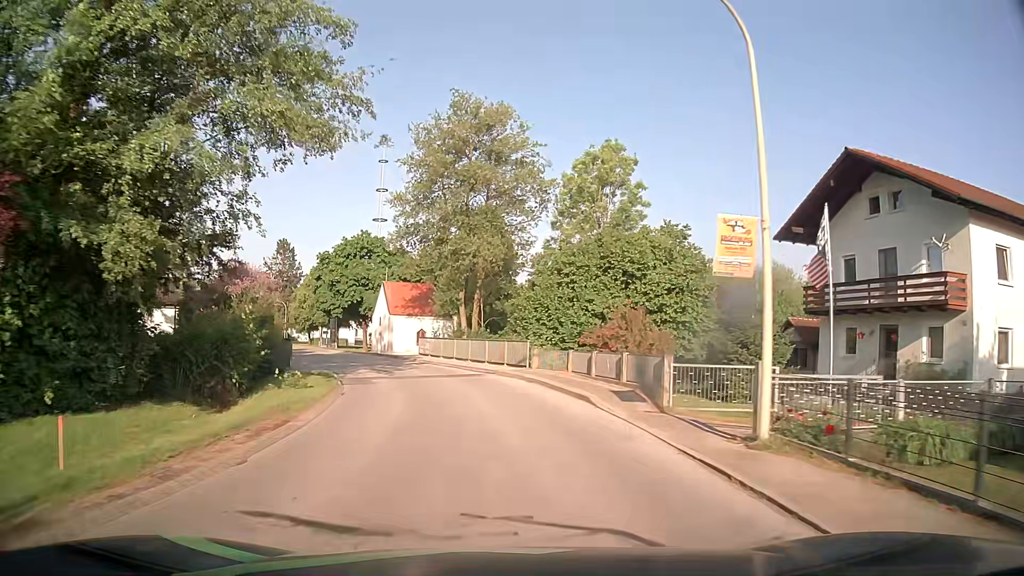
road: tertiary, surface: asphalt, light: Day
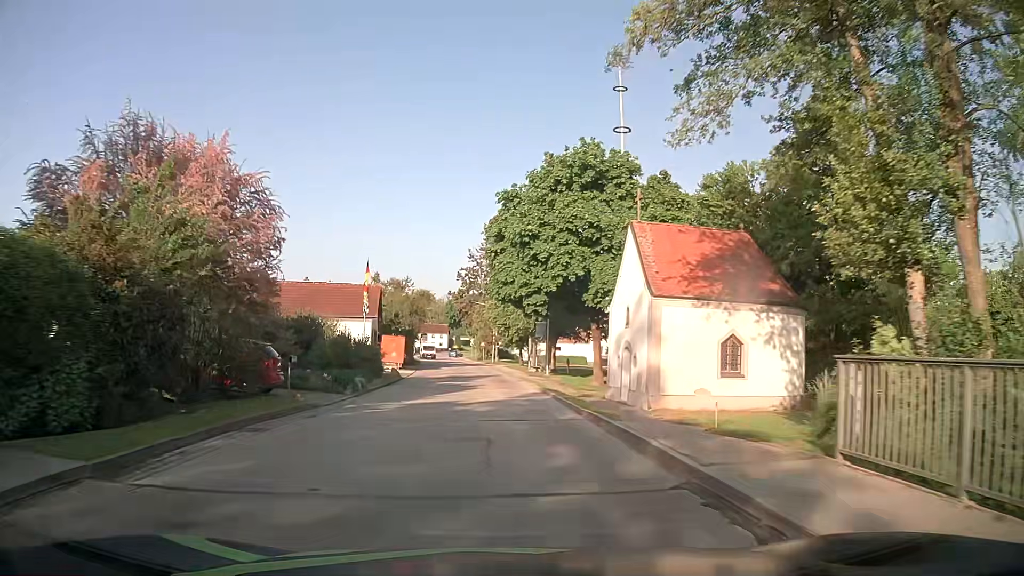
(-5.3, +33.4) m; -21°
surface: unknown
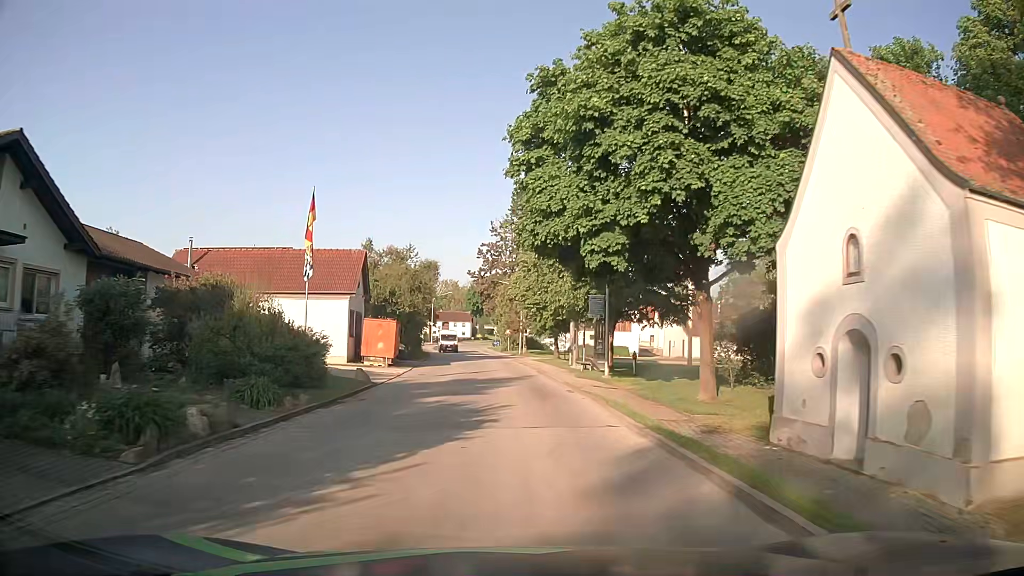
(-0.4, +14.3) m; -2°
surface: asphalt
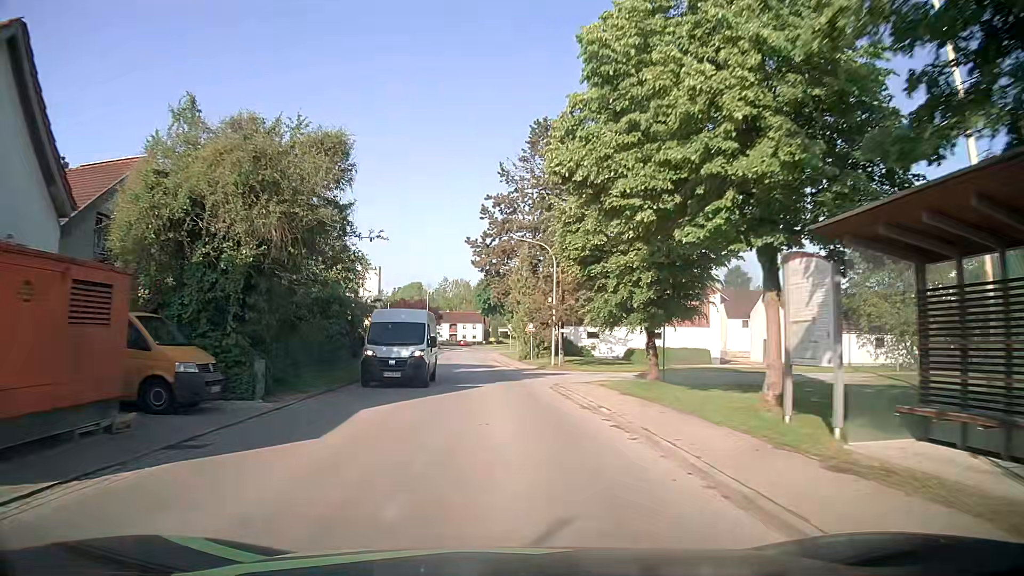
(-0.3, +29.6) m; -1°
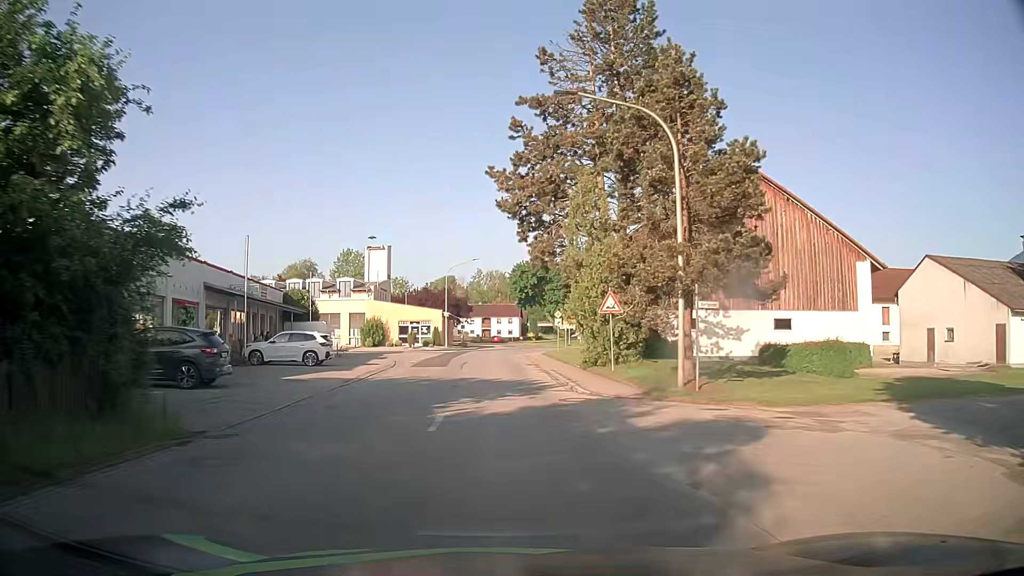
(-0.5, +22.0) m; -3°
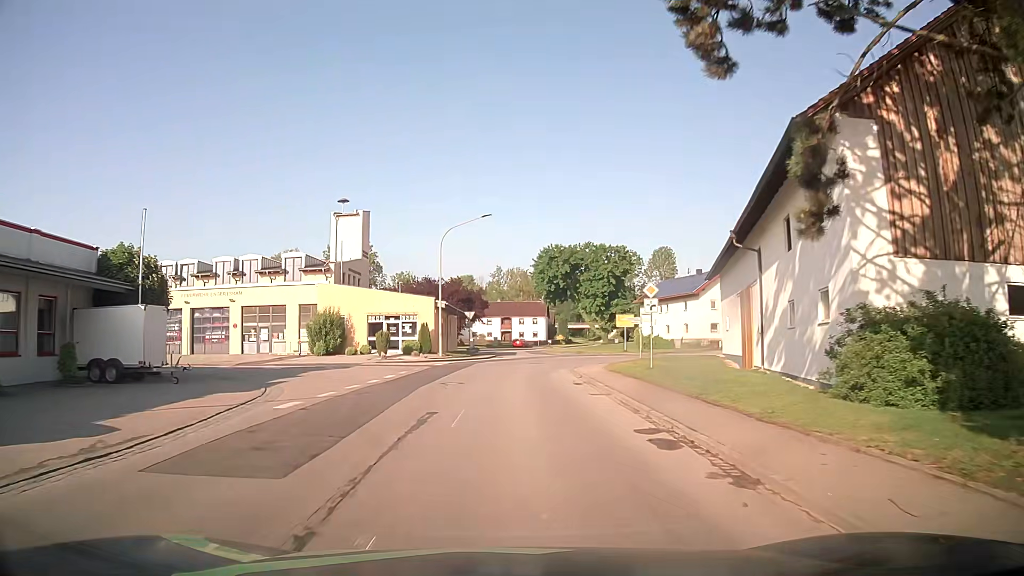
(-0.4, +26.5) m; -2°
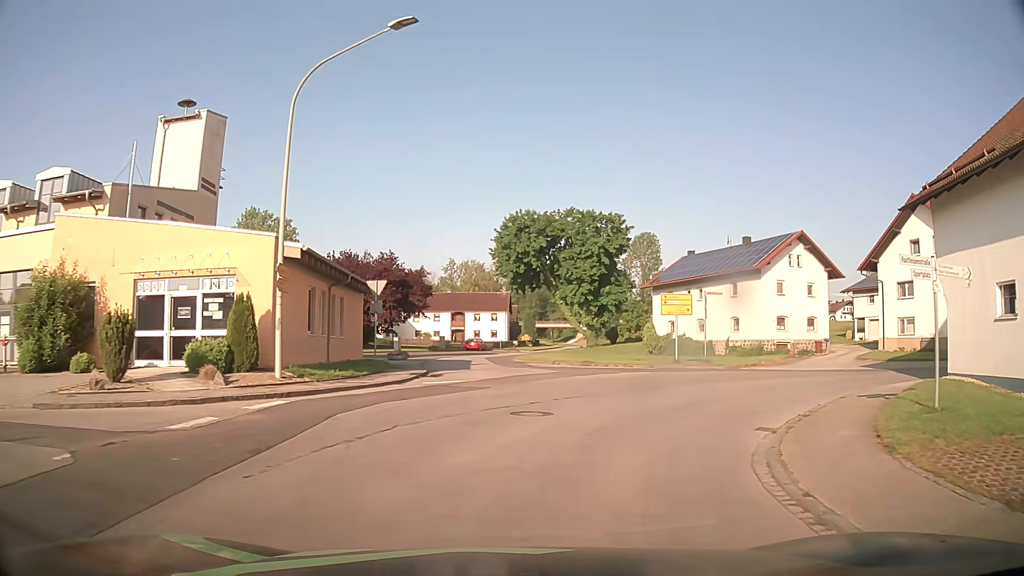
(+0.2, +27.7) m; +3°
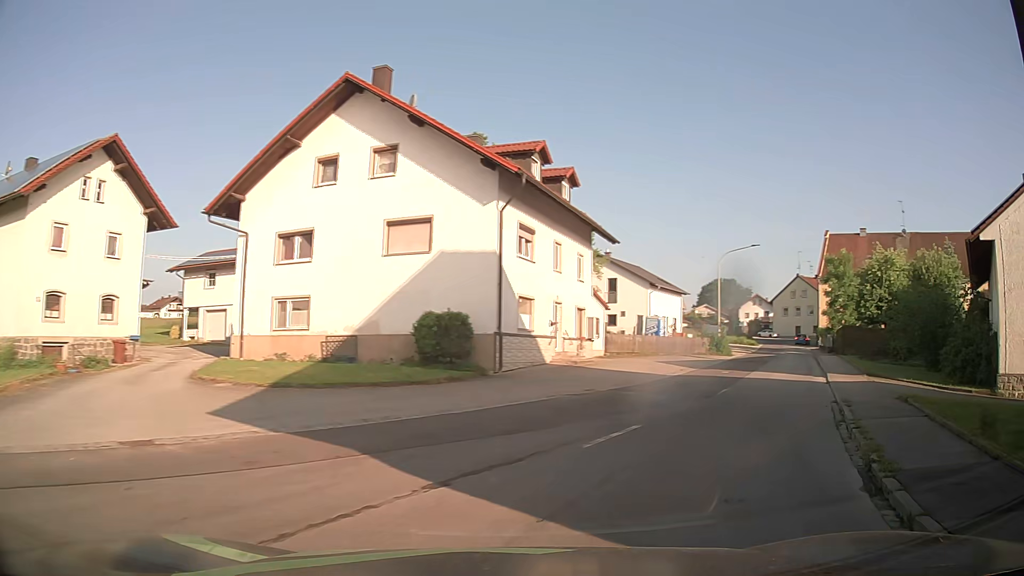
(+9.7, +21.1) m; +57°
(+2, +10) (+7, +18) (+12, +27) (+16, +36) (+21, +45) (+25, +54) (+30, +63) (+34, +72) (+40, +80) (+47, +87) m
